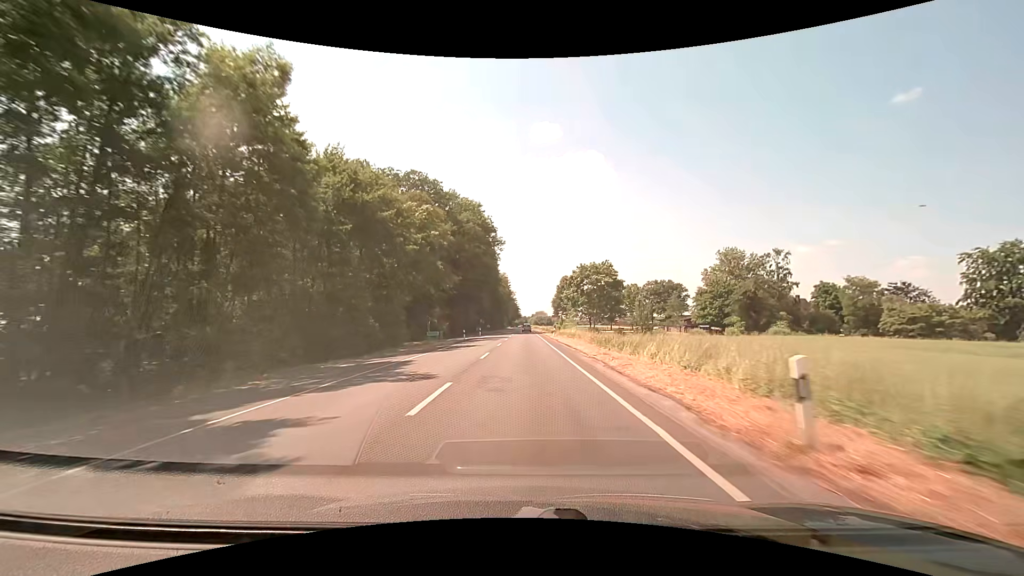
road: secondary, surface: asphalt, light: Day
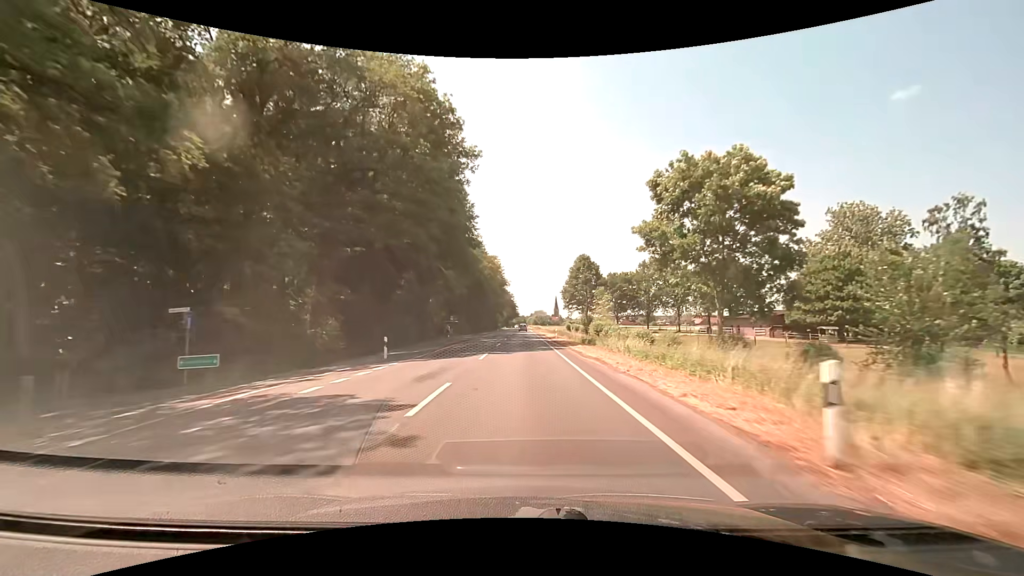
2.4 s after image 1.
(0.0, +48.1) m; 0°
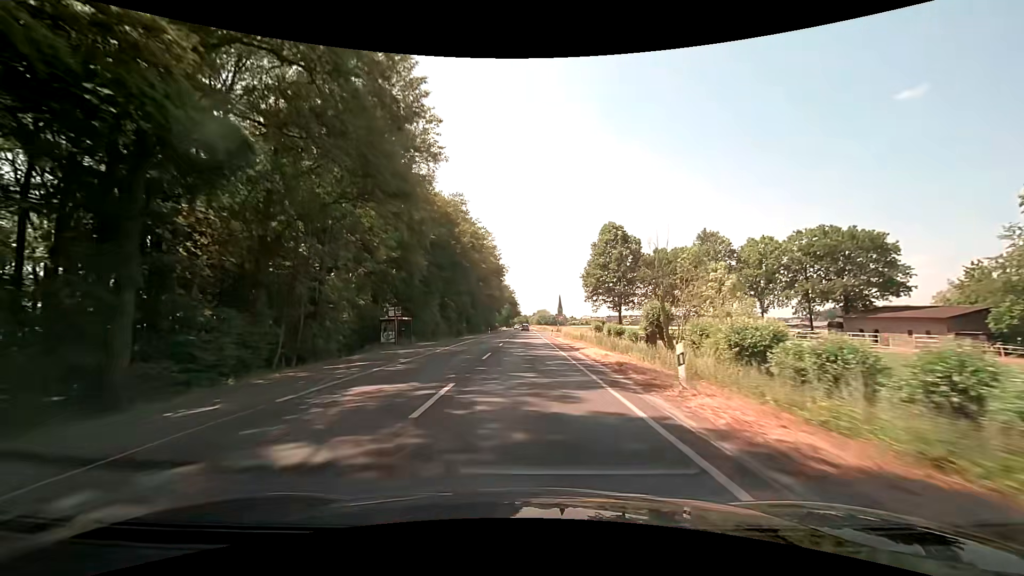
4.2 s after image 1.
(-0.1, +36.4) m; 0°
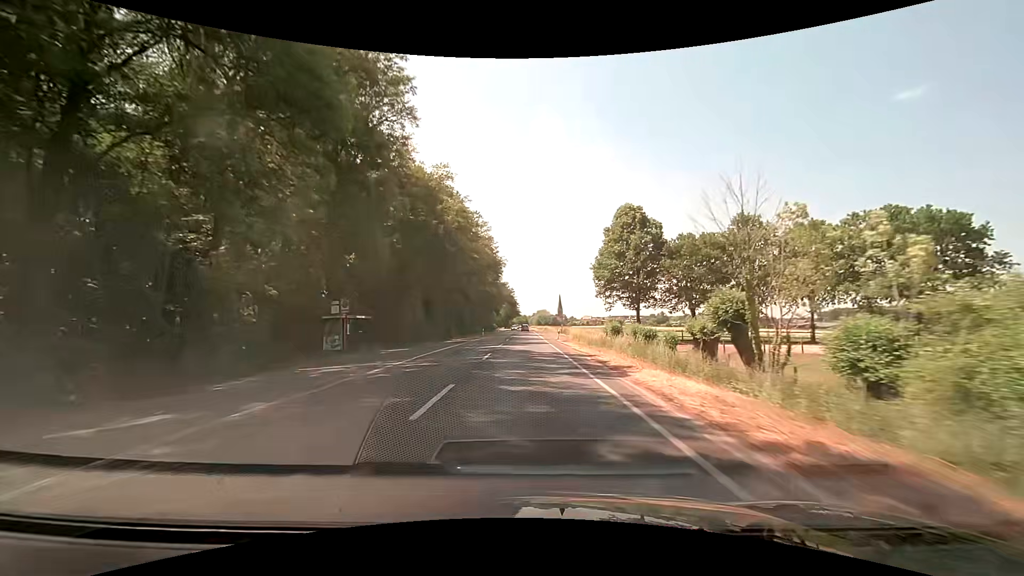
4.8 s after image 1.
(0.0, +12.2) m; 0°
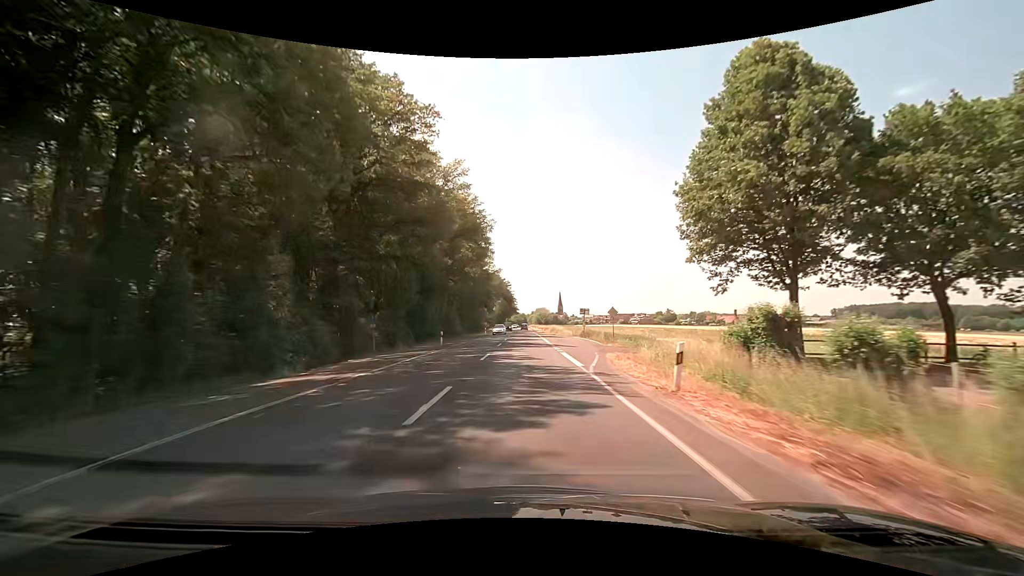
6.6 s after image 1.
(0.0, +36.5) m; 0°
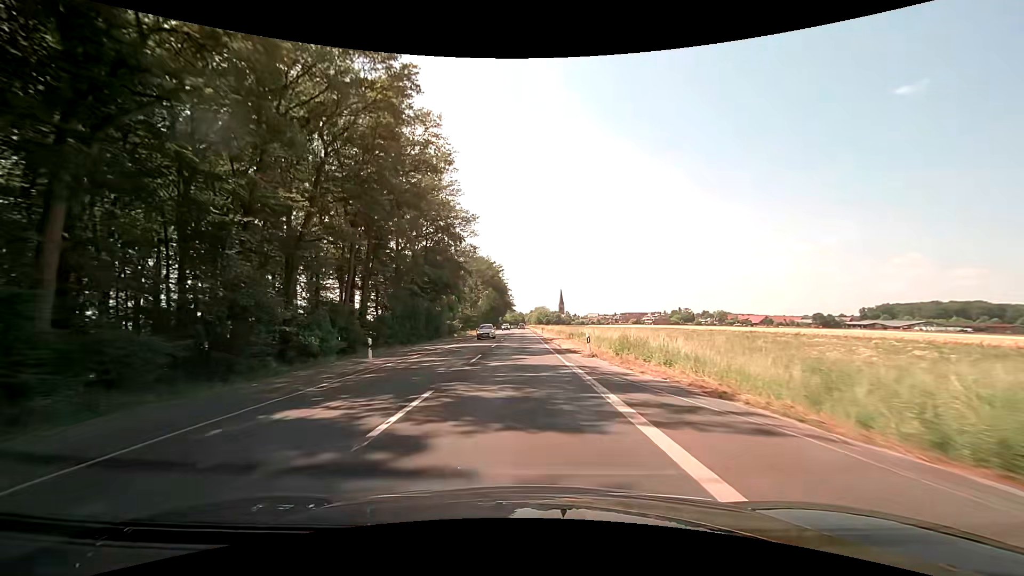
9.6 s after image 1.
(+0.4, +60.9) m; 0°
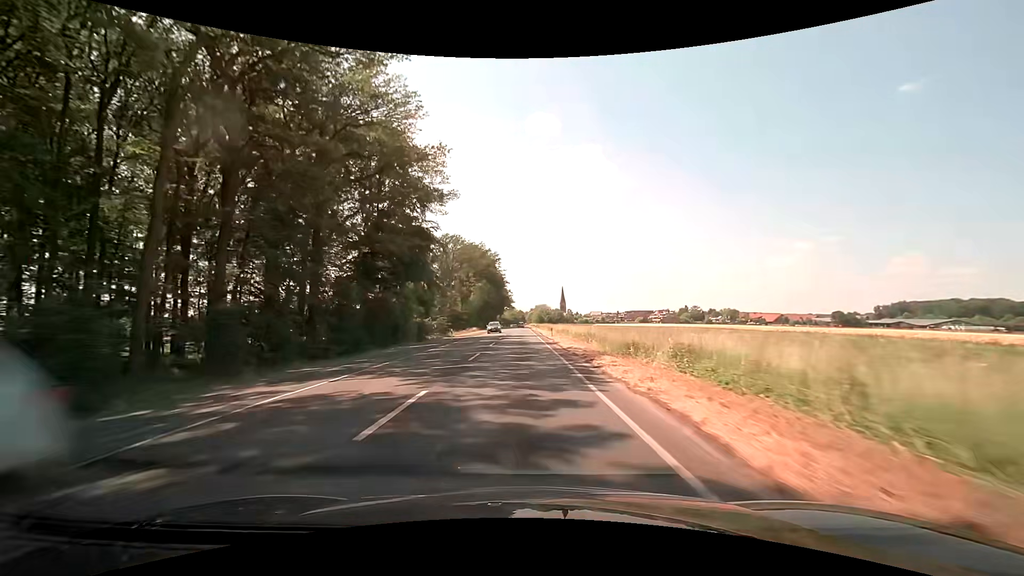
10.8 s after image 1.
(0.0, +24.4) m; 0°
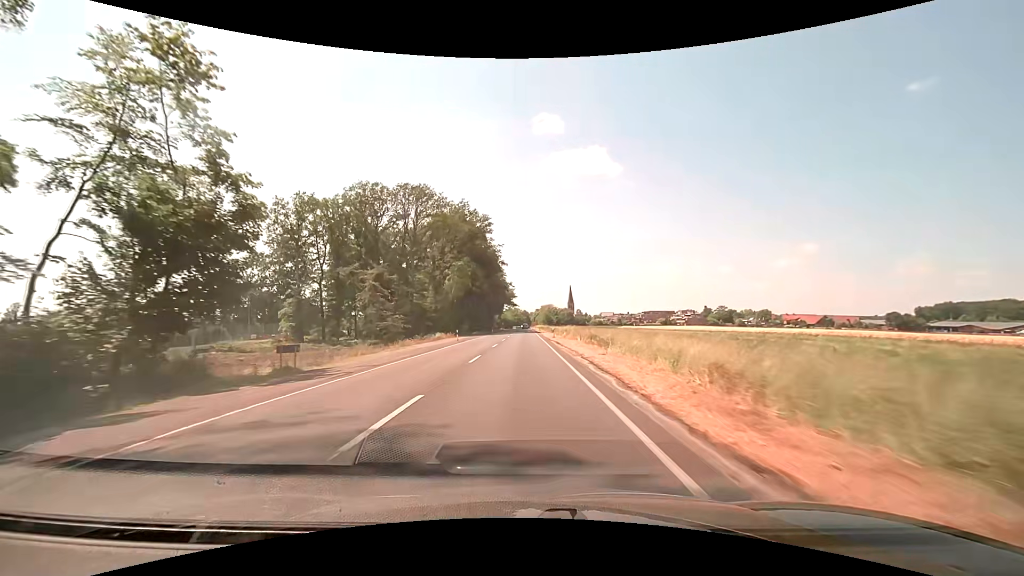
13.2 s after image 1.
(-0.1, +48.8) m; 0°
(0, +10) (0, +20) (0, +30) (0, +40) (0, +50) (0, +60) (0, +70) (0, +80) (0, +90) (0, +100) m
